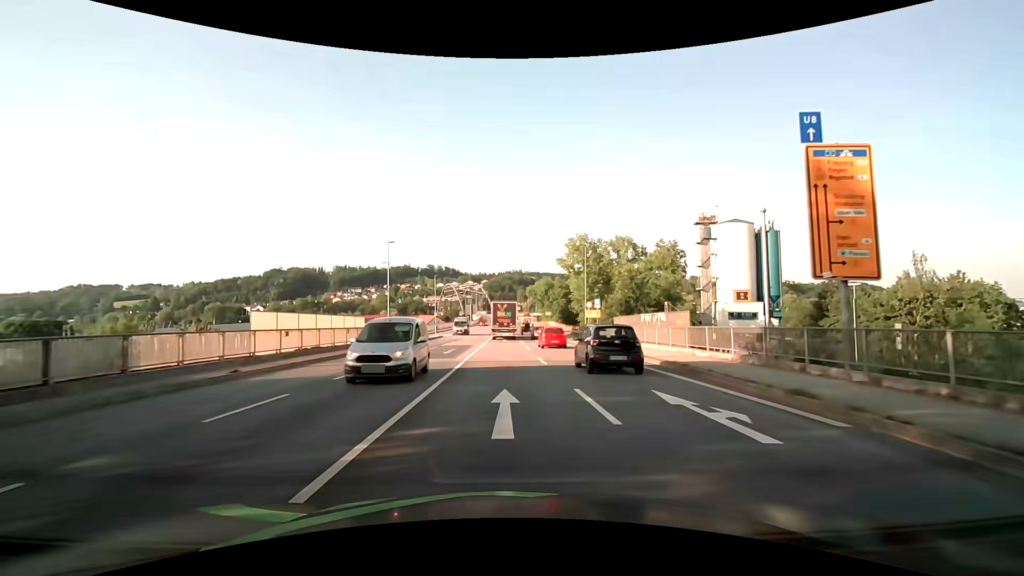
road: primary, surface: asphalt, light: Day
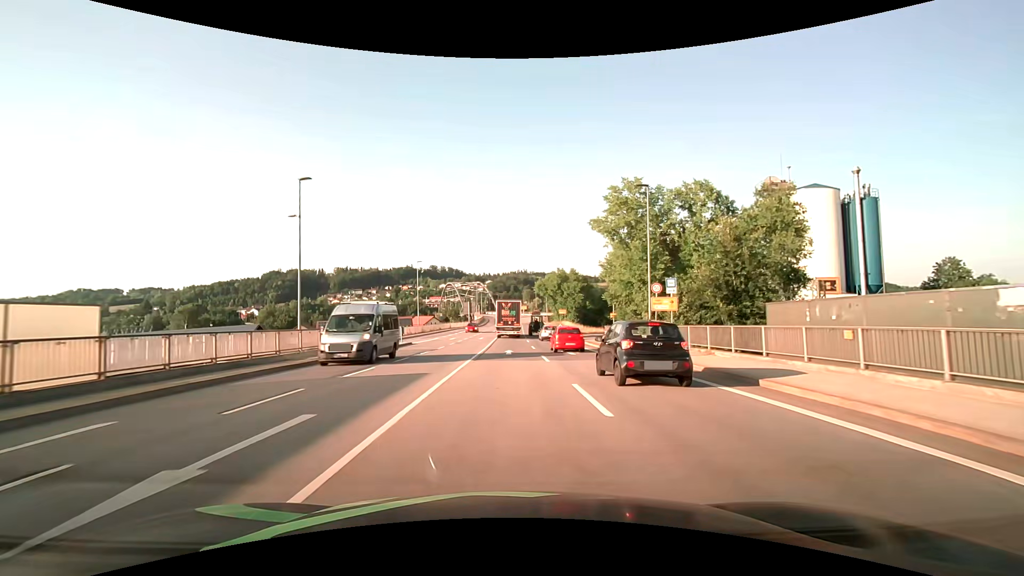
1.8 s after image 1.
(-0.1, +23.3) m; -1°
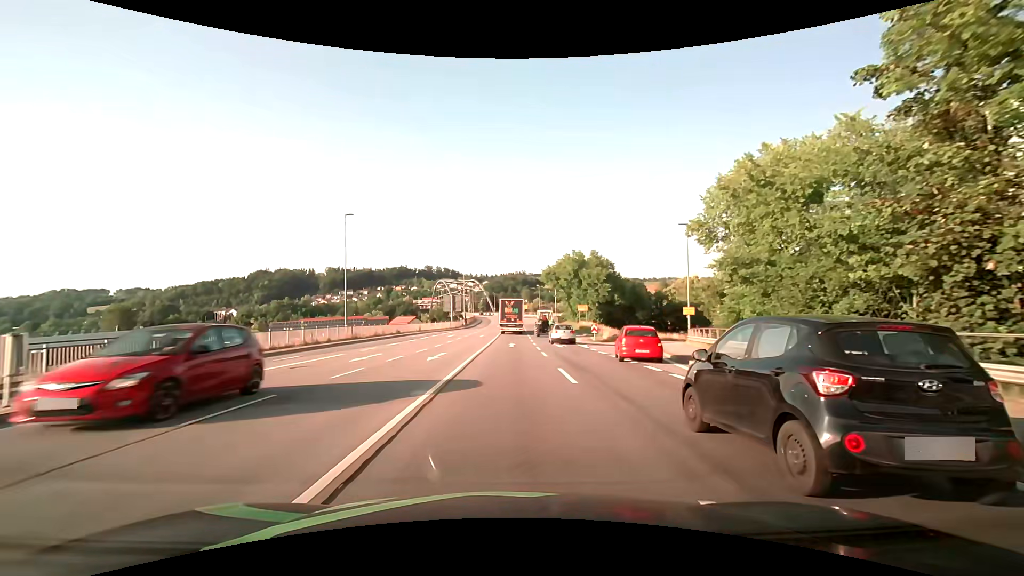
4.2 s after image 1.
(+0.1, +31.8) m; 0°
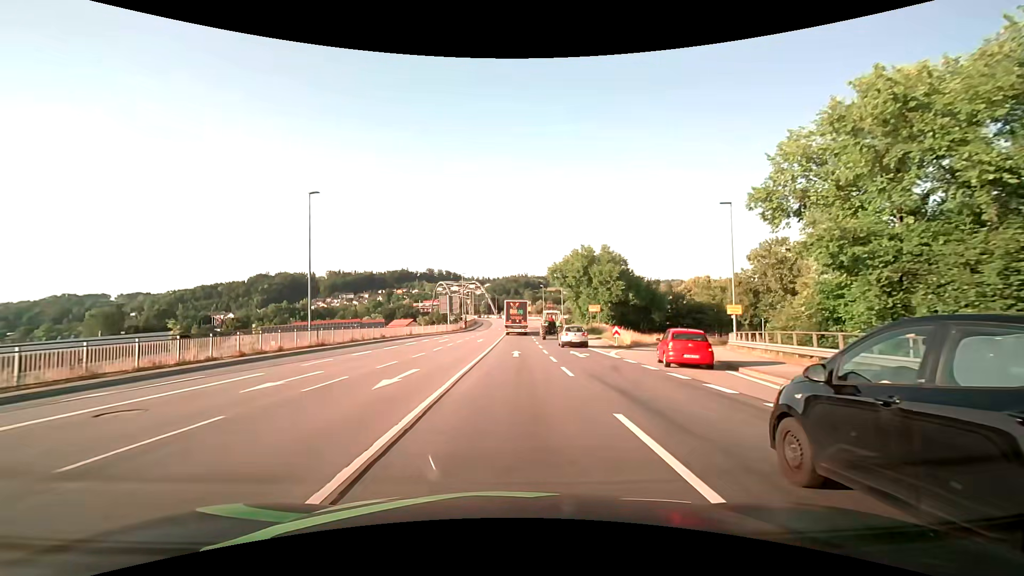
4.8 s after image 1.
(0.0, +8.1) m; 0°
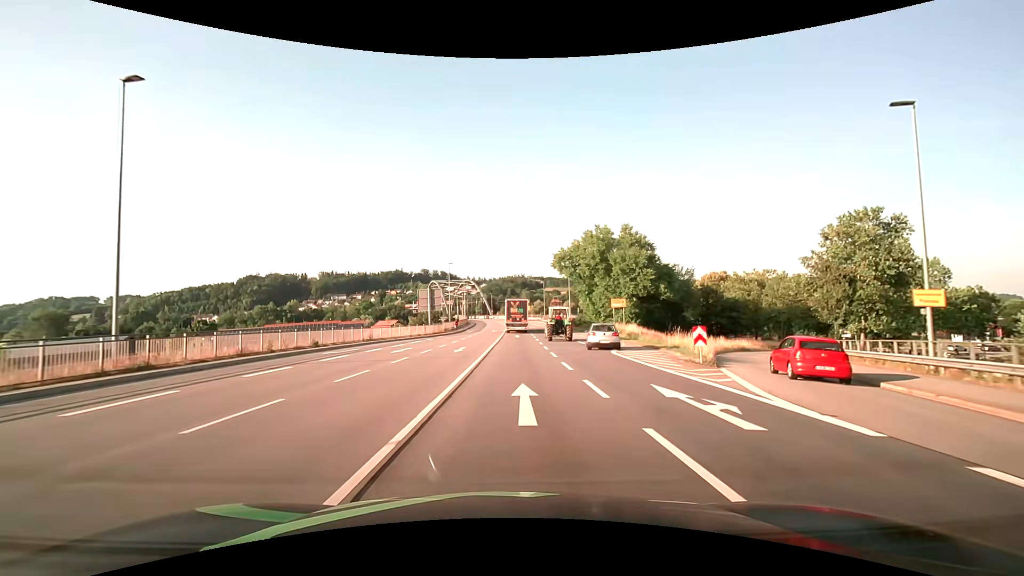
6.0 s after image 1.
(0.0, +16.2) m; 0°
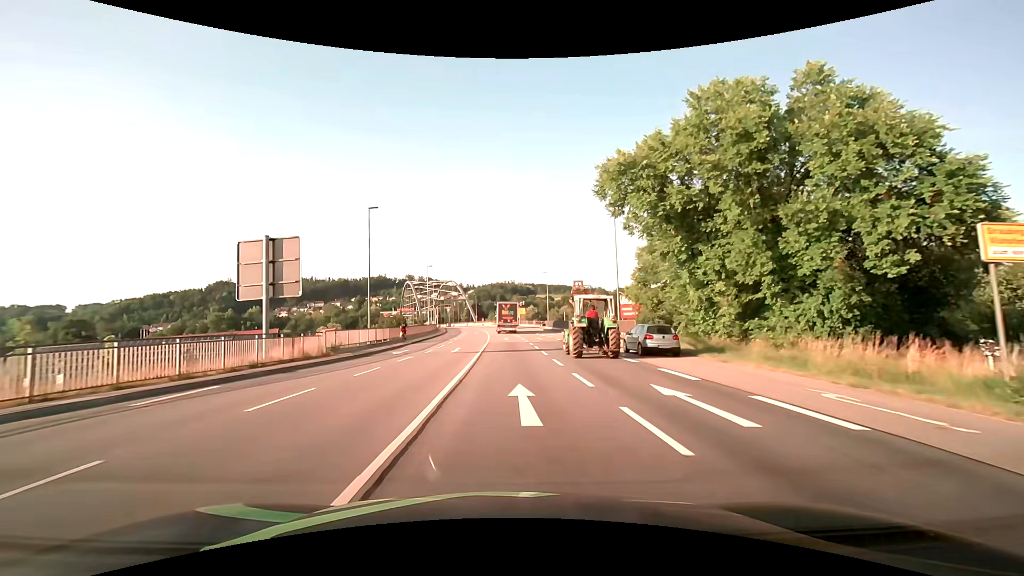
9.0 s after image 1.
(+0.4, +40.0) m; +1°
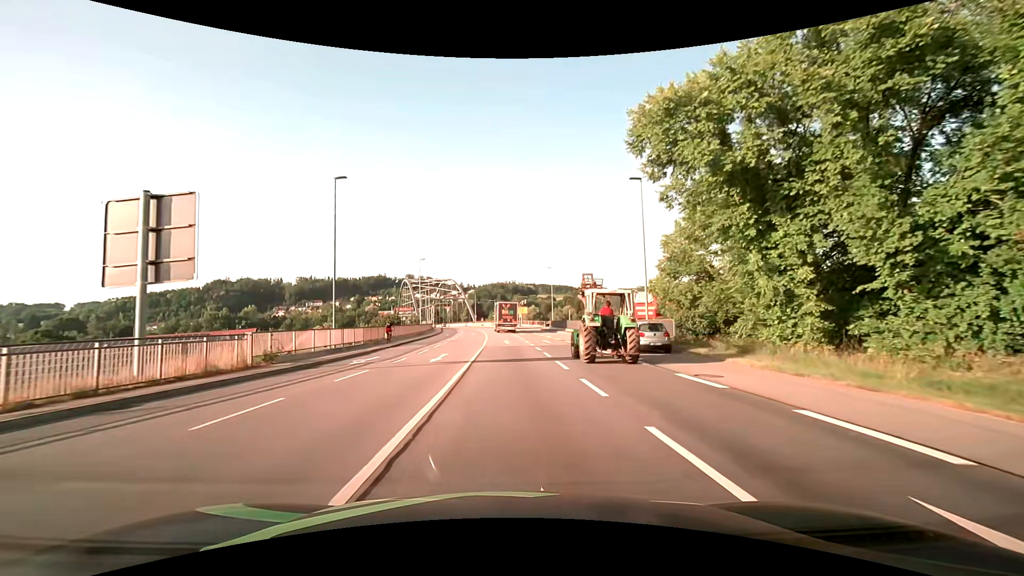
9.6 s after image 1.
(0.0, +7.5) m; 0°
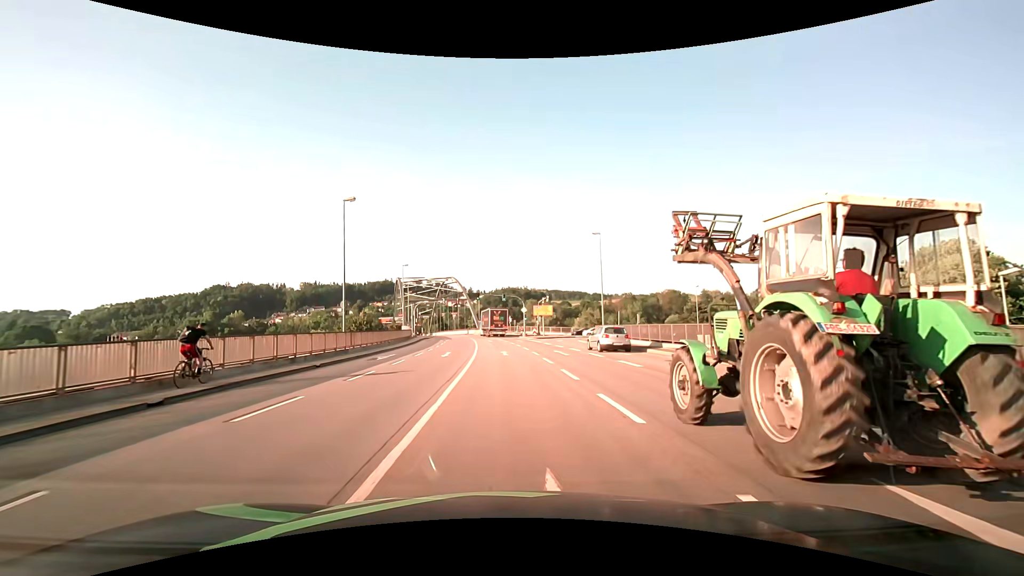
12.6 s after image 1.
(-0.4, +35.2) m; -1°
